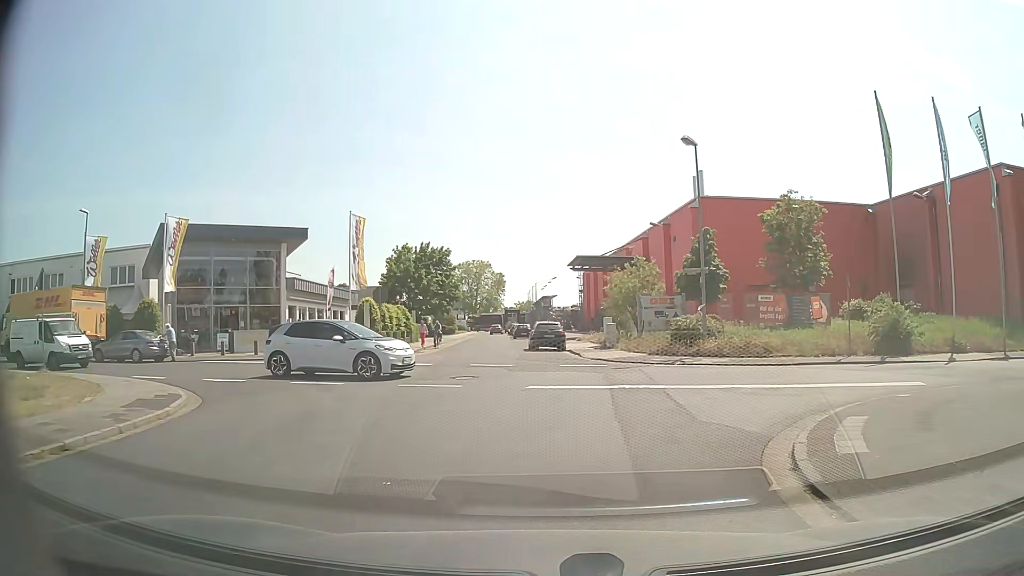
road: residential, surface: asphalt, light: Day
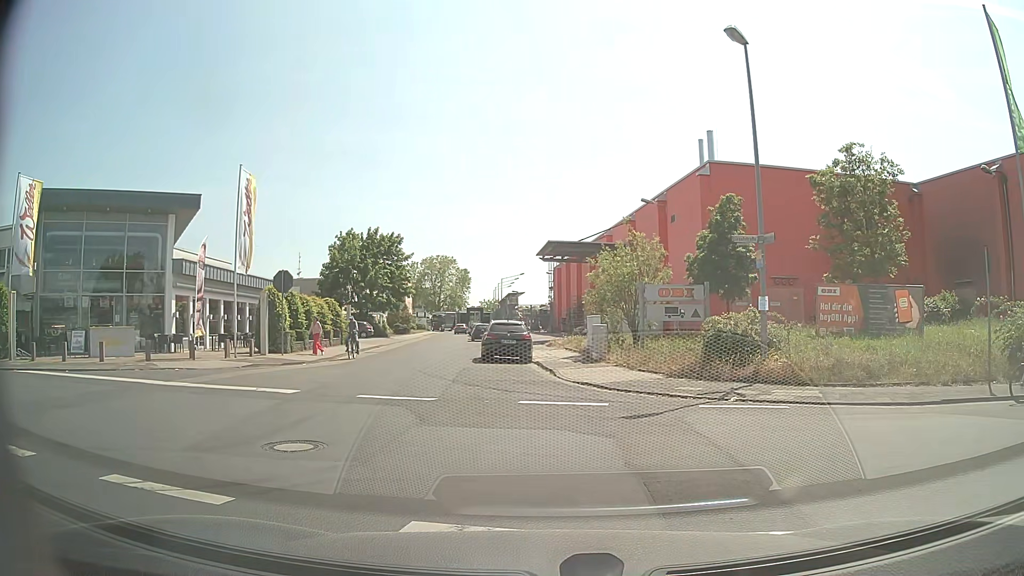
(+0.3, +9.7) m; +3°
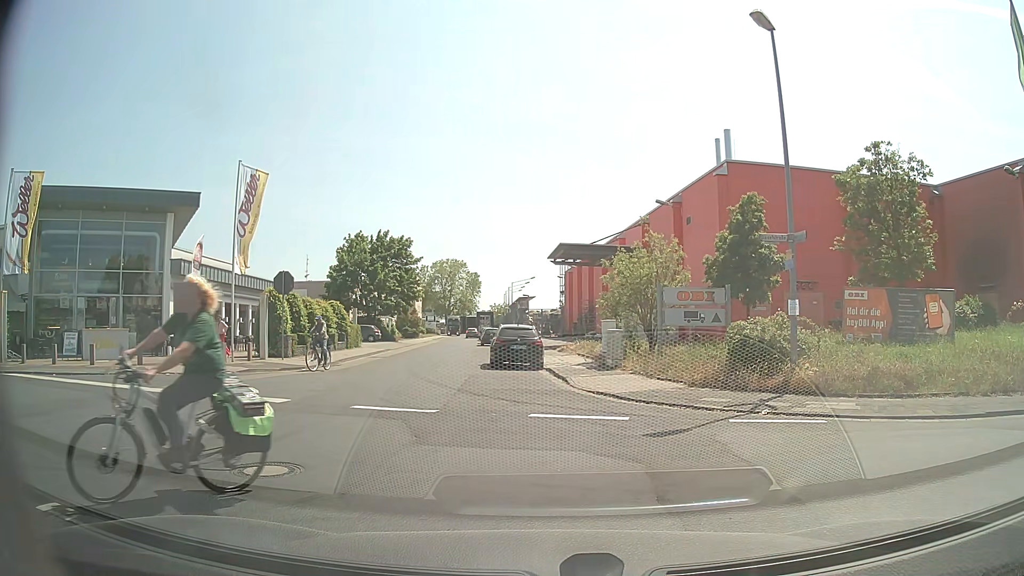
(0.0, +1.2) m; 0°
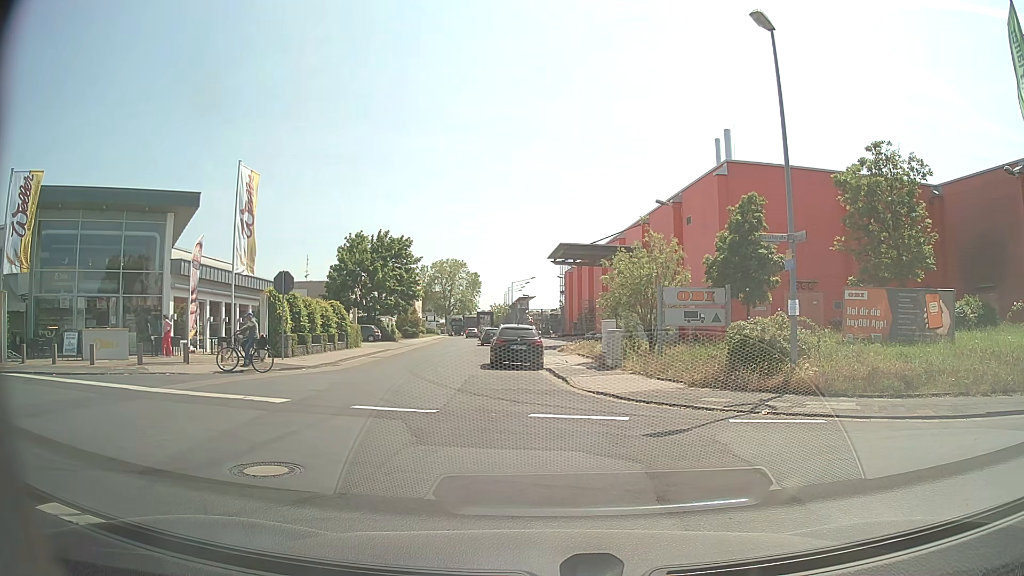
(0.0, 0.0) m; 0°
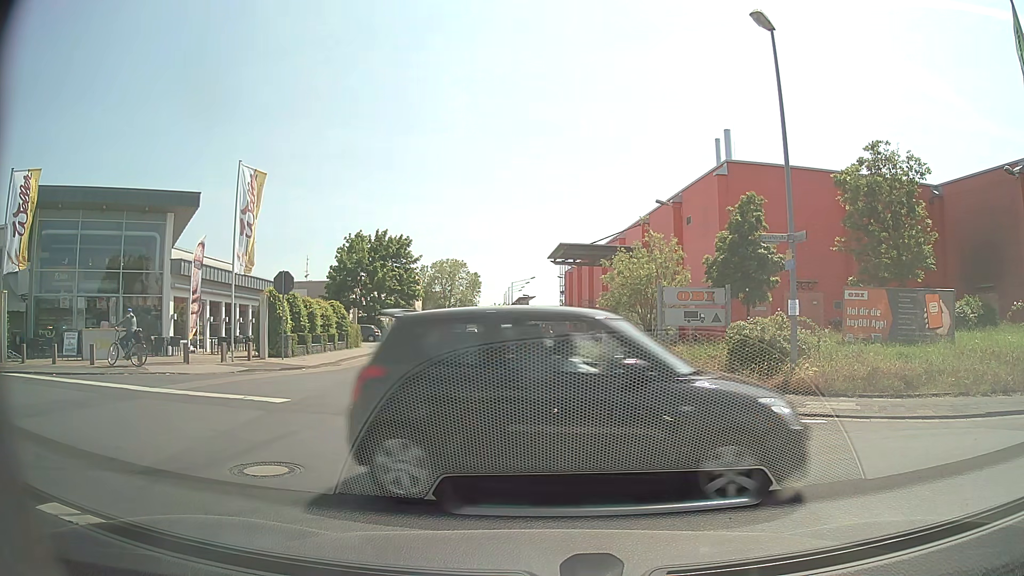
(0.0, 0.0) m; 0°
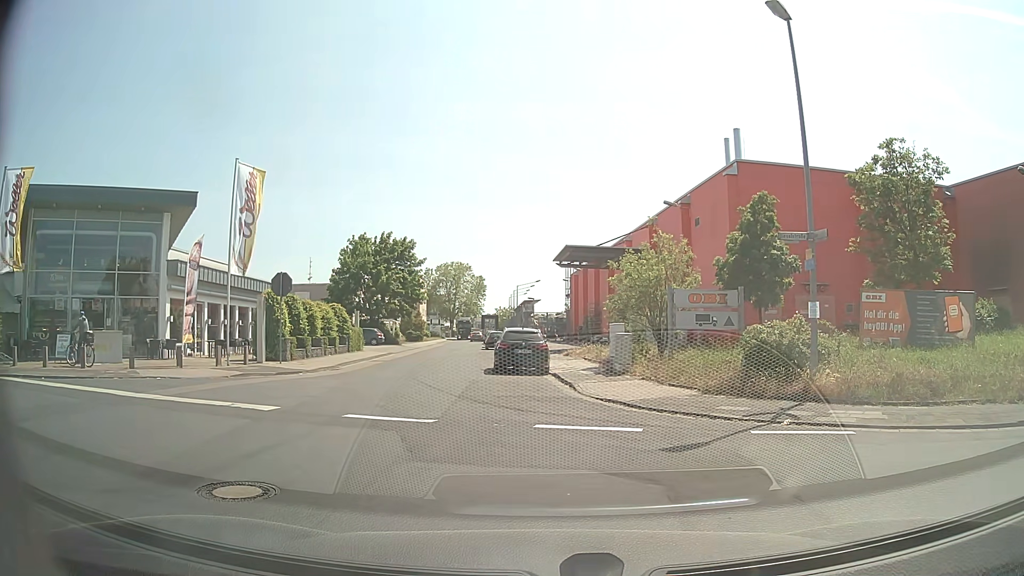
(0.0, +0.8) m; -2°
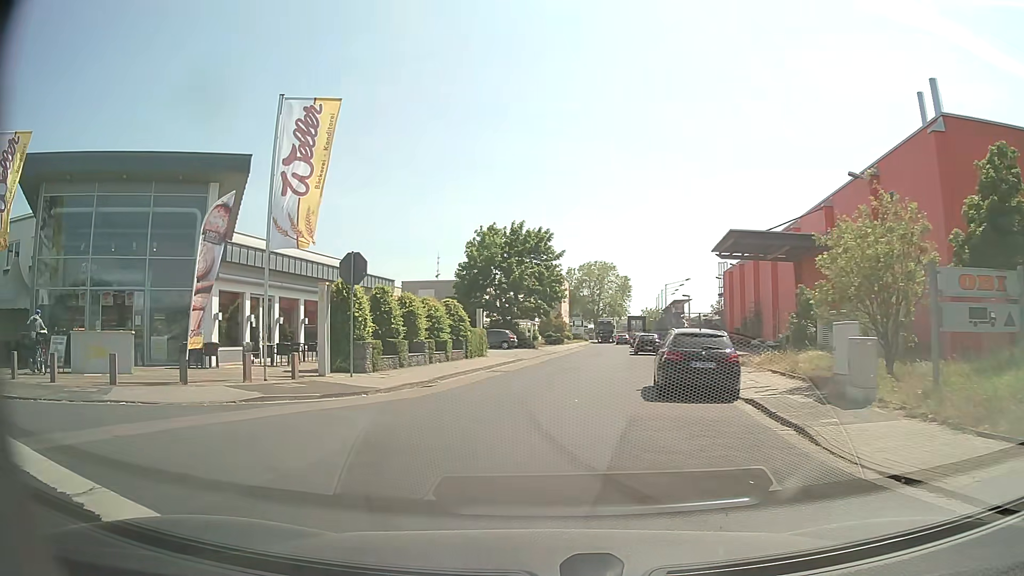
(-0.5, +7.8) m; -11°
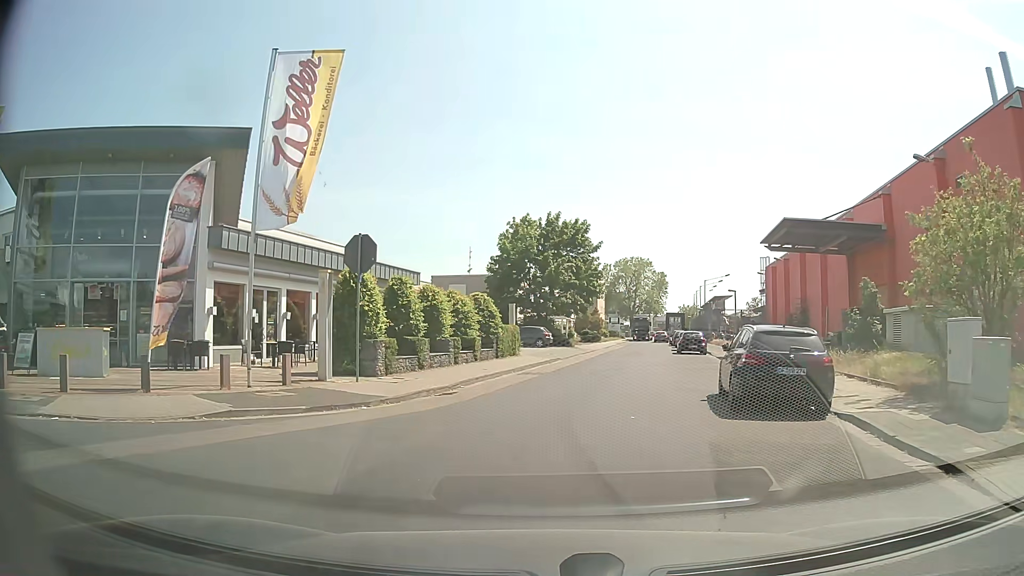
(-0.1, +3.0) m; -4°
